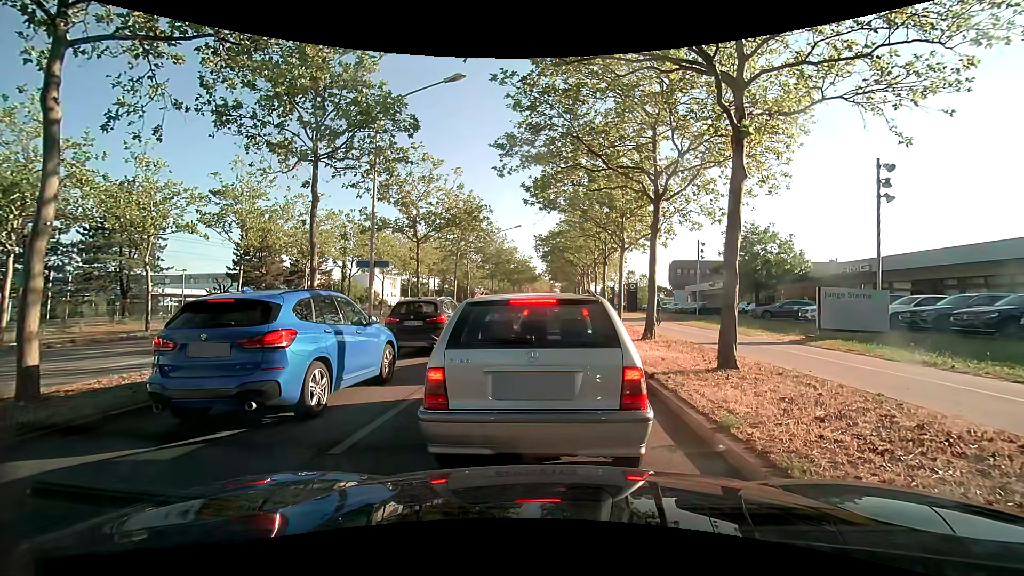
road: primary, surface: asphalt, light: Day
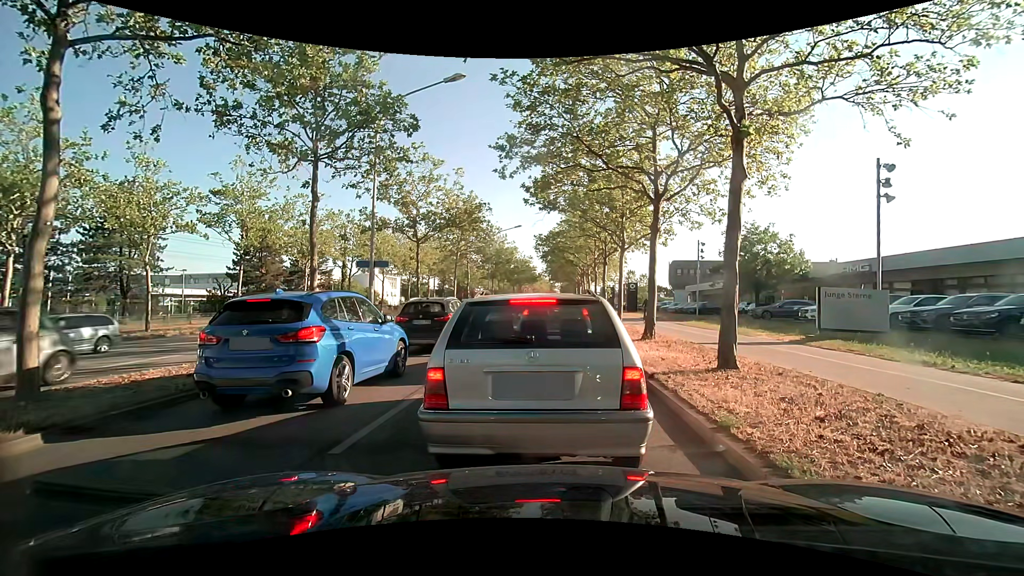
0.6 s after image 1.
(0.0, 0.0) m; 0°
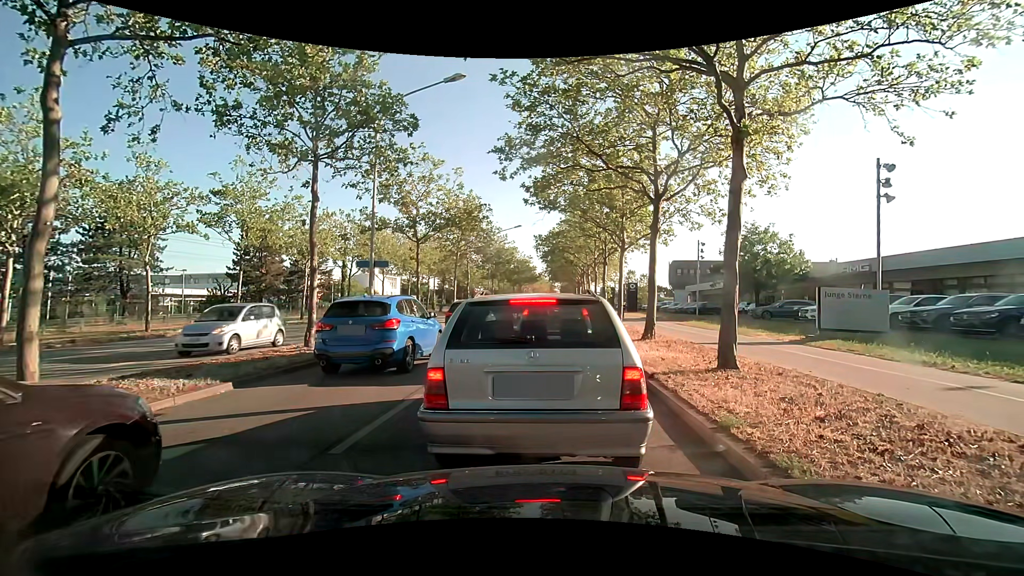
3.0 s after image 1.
(0.0, 0.0) m; 0°
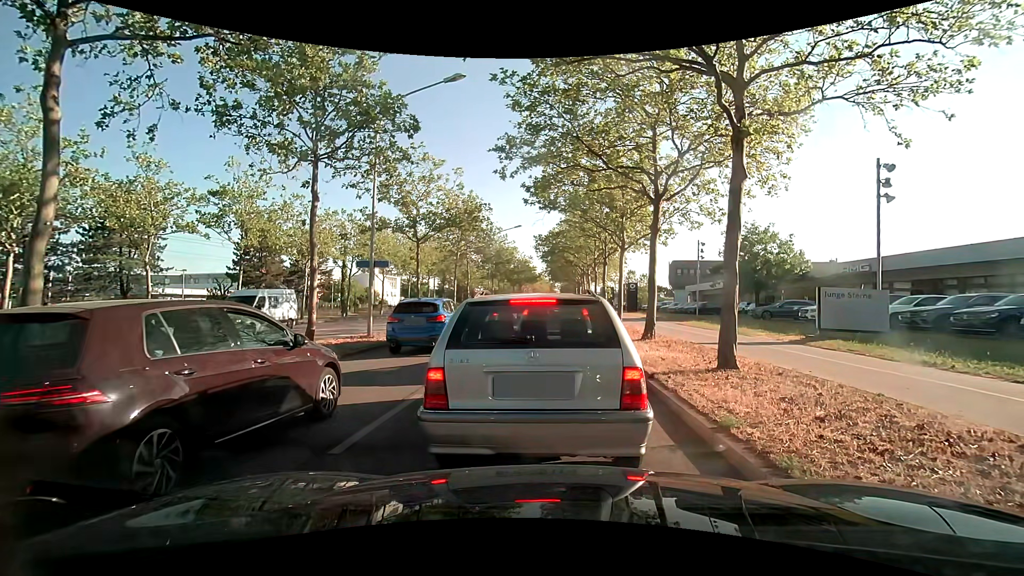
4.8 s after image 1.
(0.0, 0.0) m; 0°
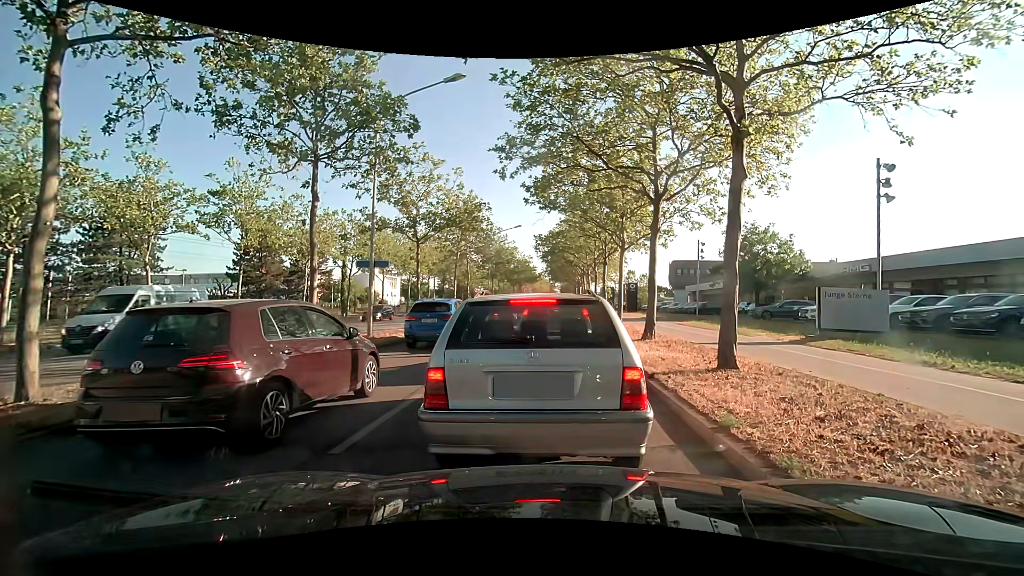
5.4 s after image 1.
(0.0, 0.0) m; 0°
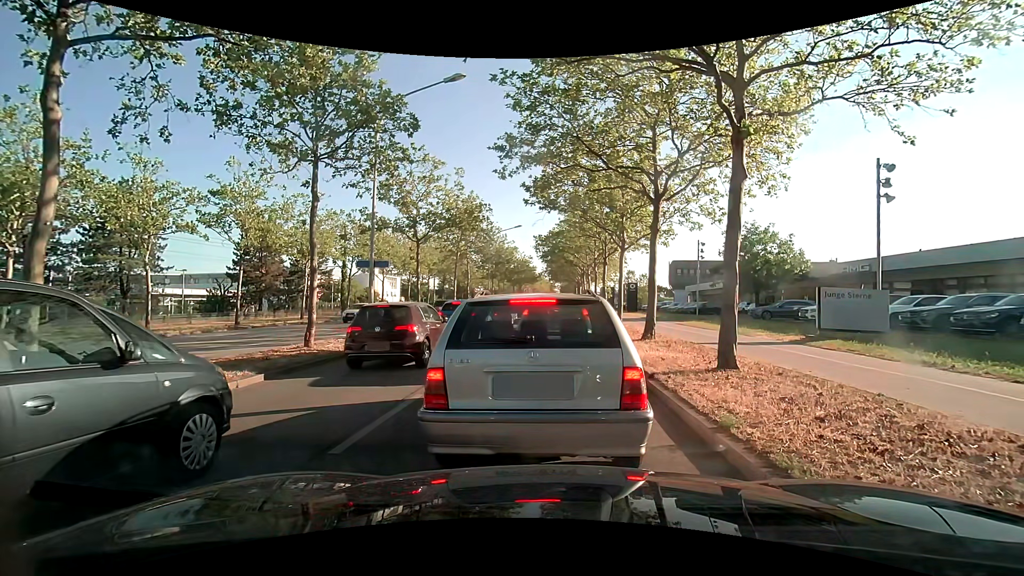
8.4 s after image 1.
(0.0, 0.0) m; 0°
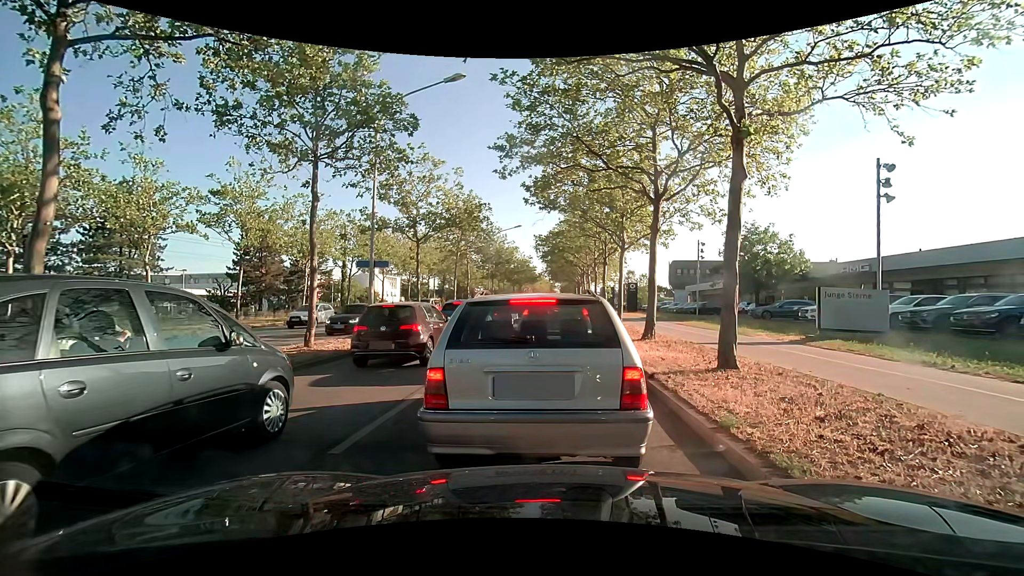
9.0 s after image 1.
(0.0, 0.0) m; 0°
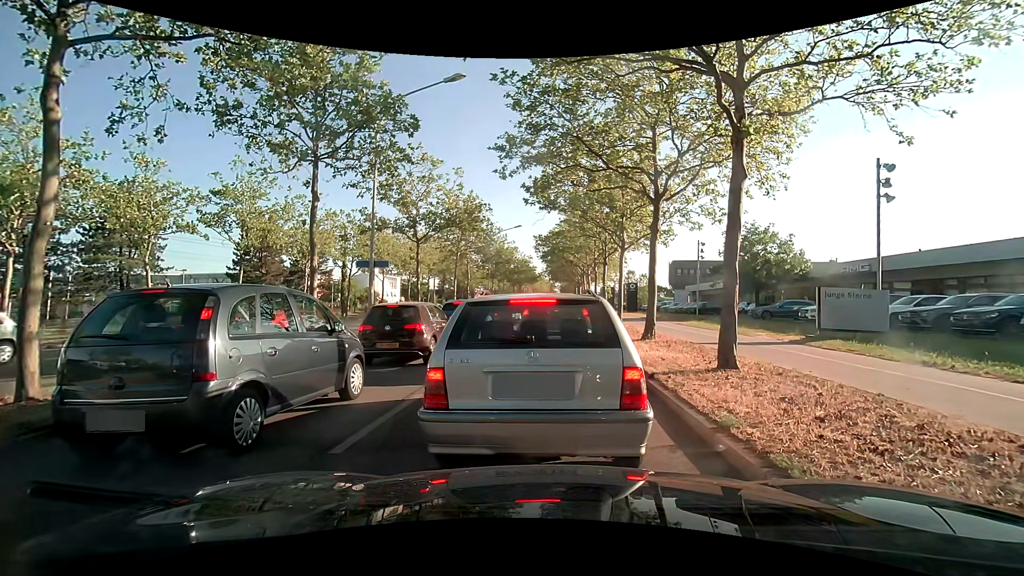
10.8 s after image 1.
(0.0, 0.0) m; 0°
